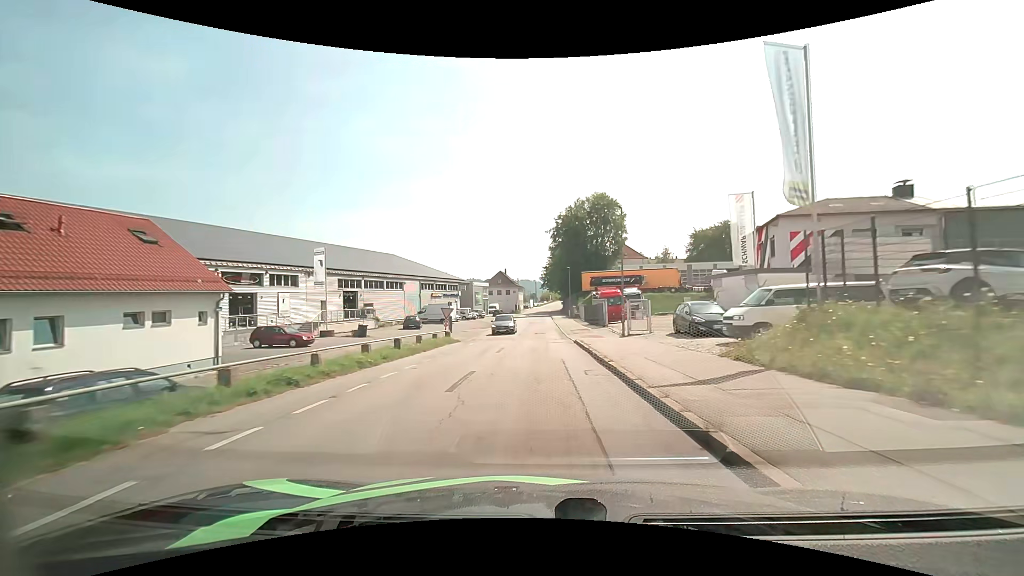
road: residential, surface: asphalt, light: Day
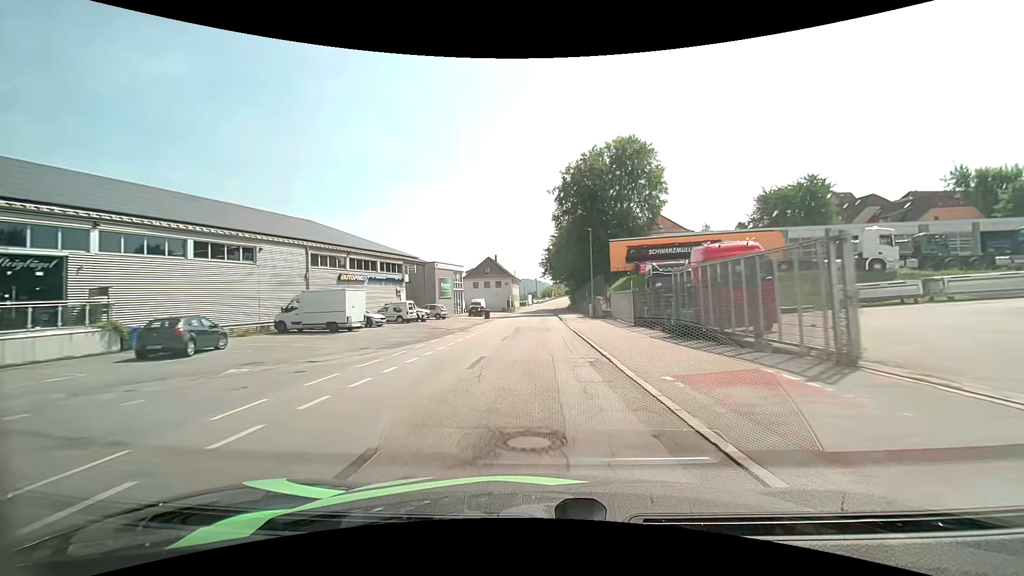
(+0.1, +34.5) m; 0°
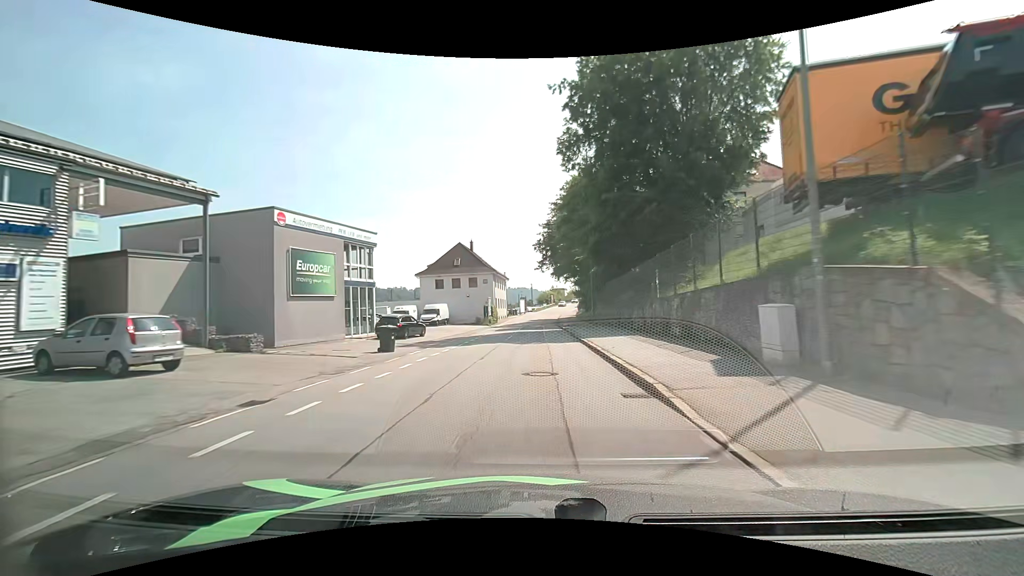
(+0.1, +36.9) m; 0°
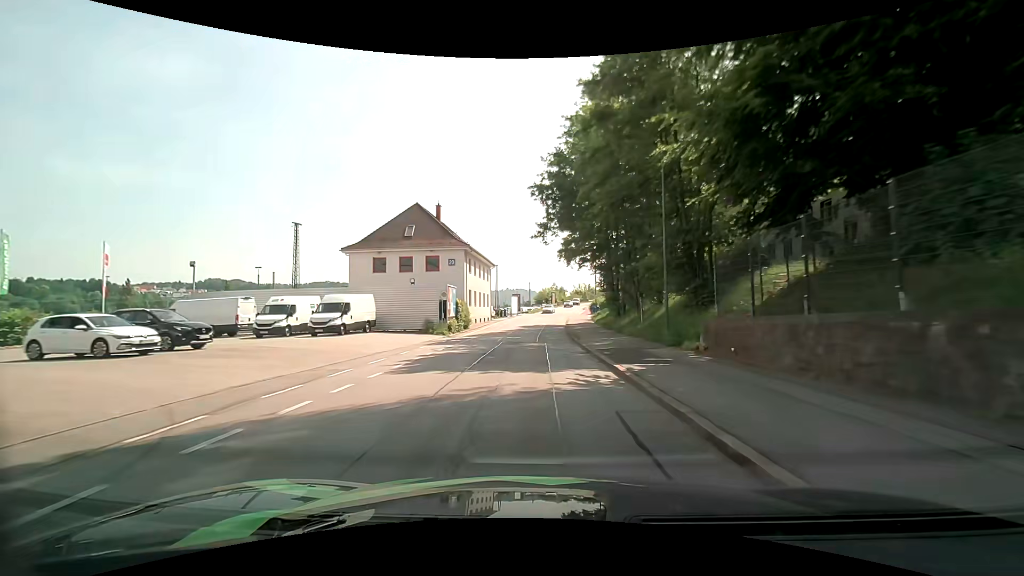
(+0.1, +27.7) m; +1°
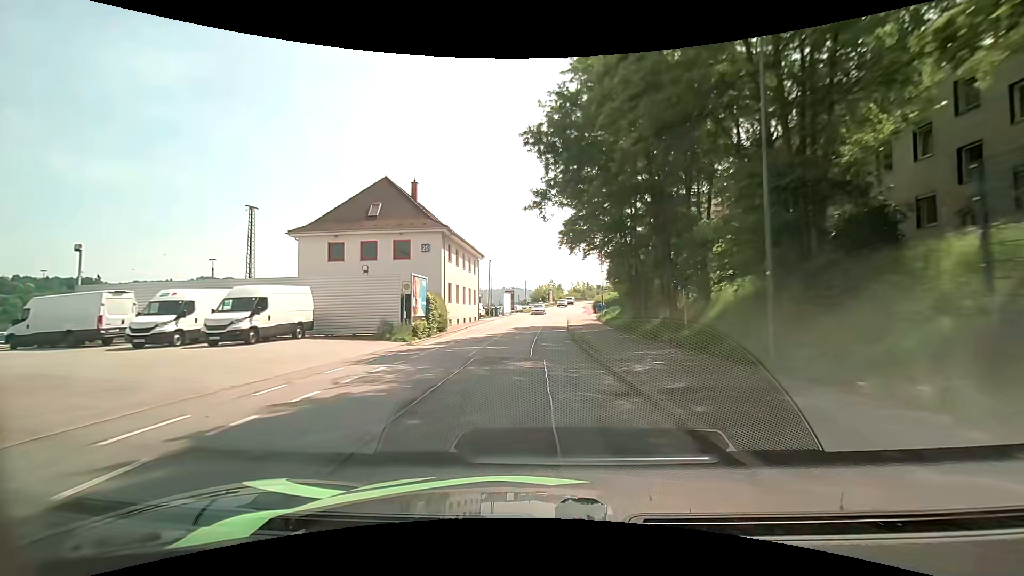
(0.0, +9.2) m; 0°
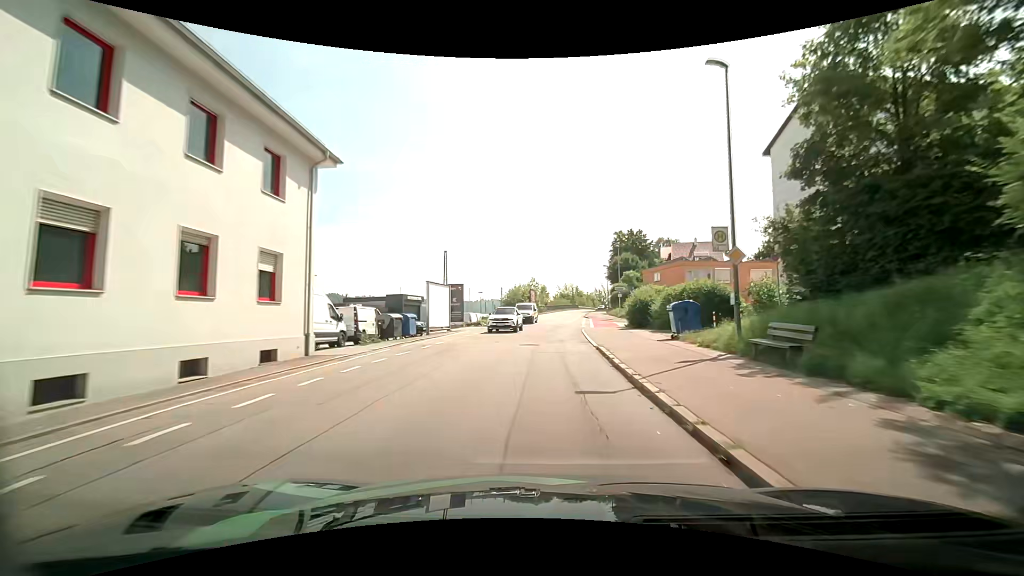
(+0.4, +37.6) m; +2°
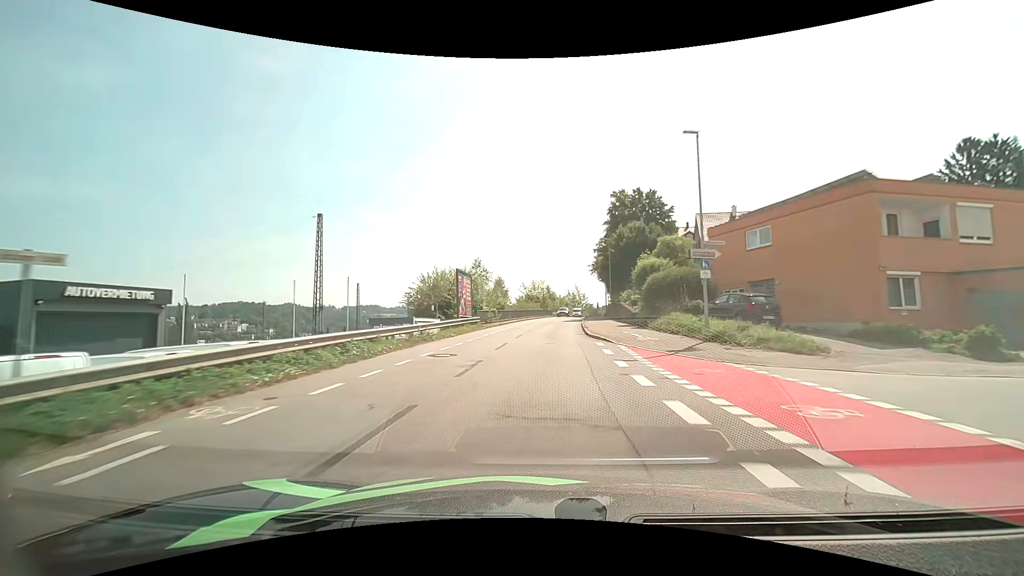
(+1.6, +38.6) m; +4°
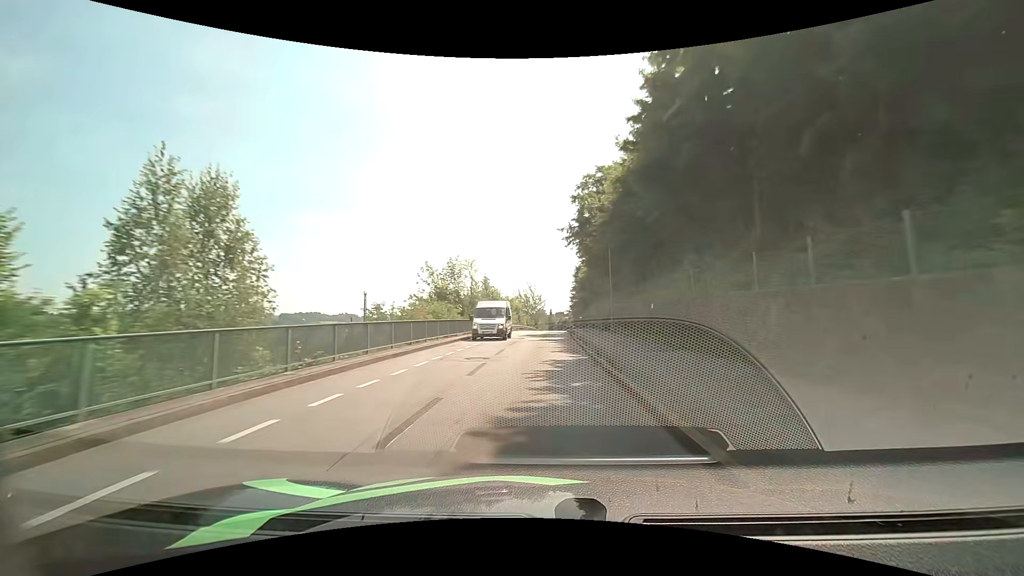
(+2.1, +46.7) m; +5°
(0, +10) (0, +20) (+1, +30) (+1, +40) (+2, +50) (+2, +60) (+3, +70) (+3, +80) (+4, +90) (+4, +100) m
